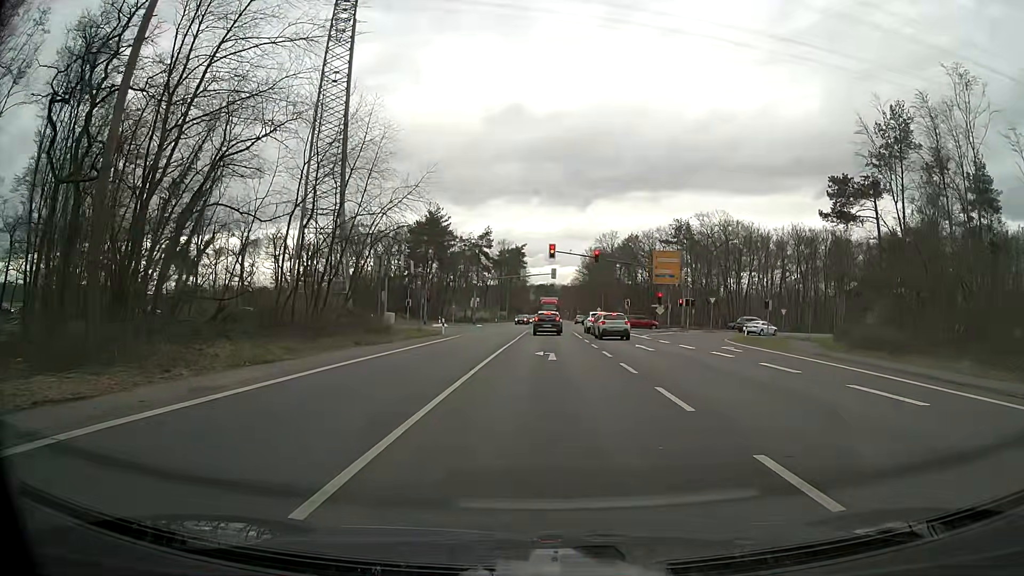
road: primary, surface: asphalt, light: Day
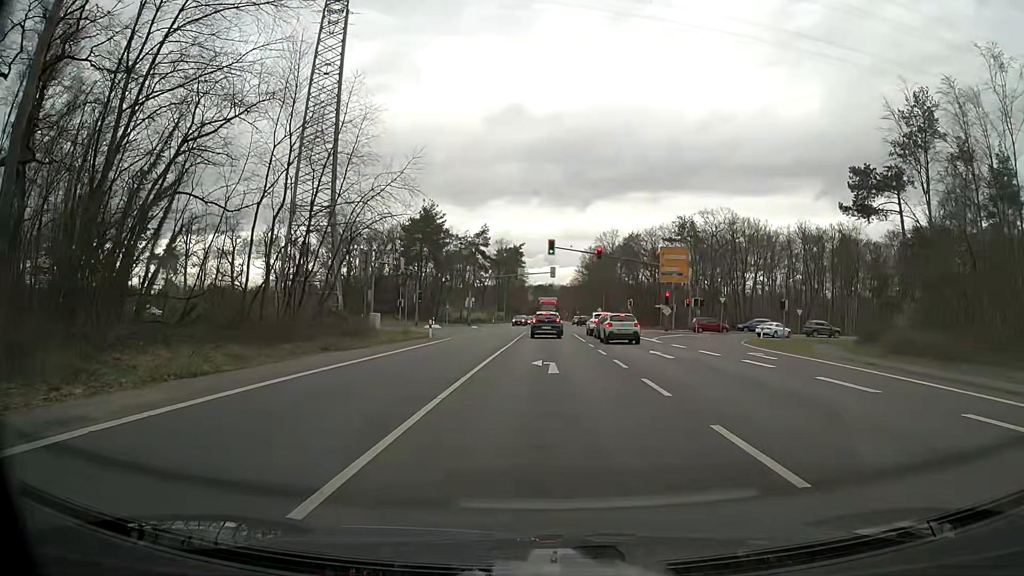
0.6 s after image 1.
(0.0, +4.2) m; +1°
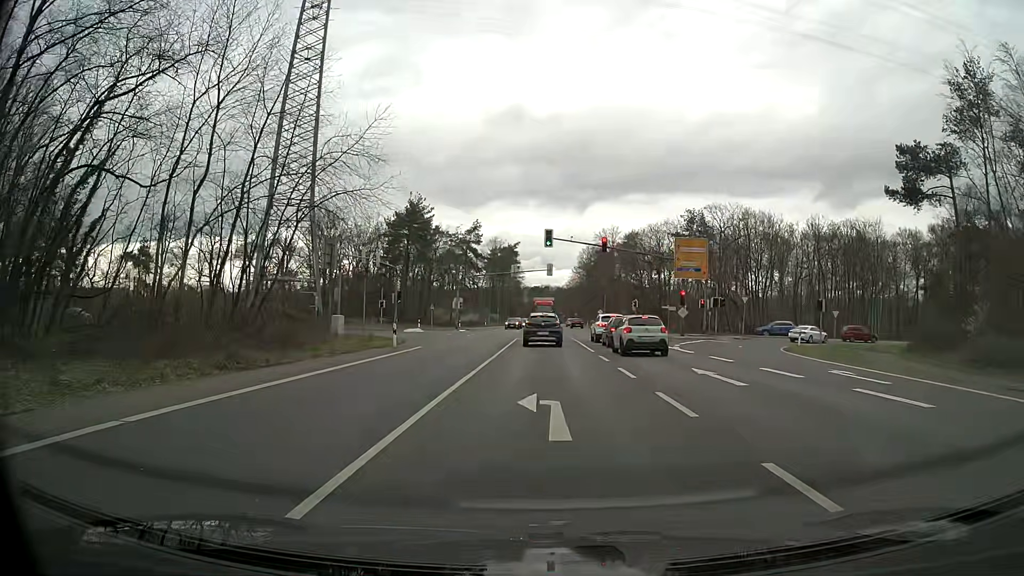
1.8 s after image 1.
(-0.1, +8.1) m; -1°
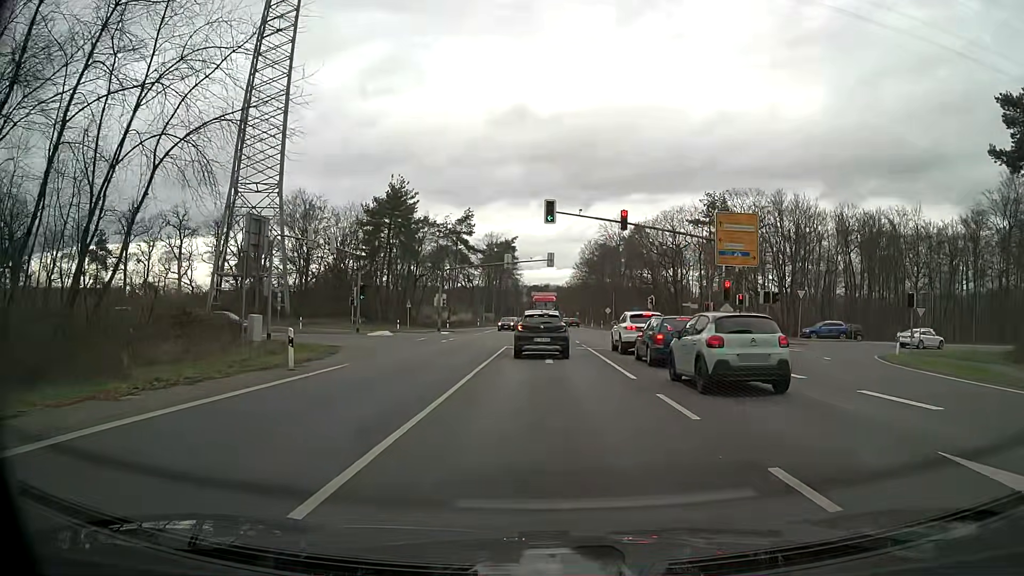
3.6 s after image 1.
(+0.1, +12.3) m; +1°
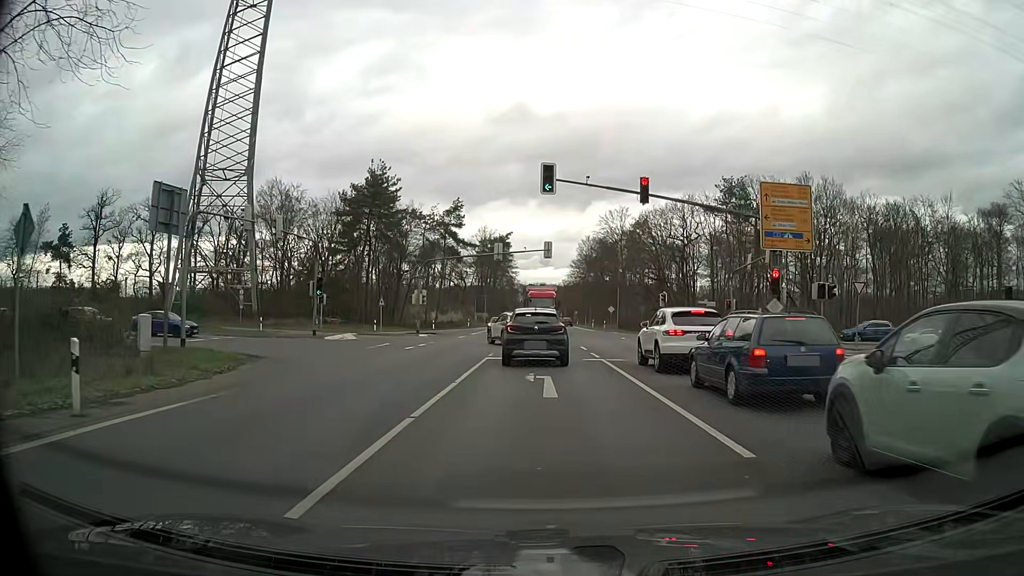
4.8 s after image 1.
(-0.1, +8.8) m; +1°
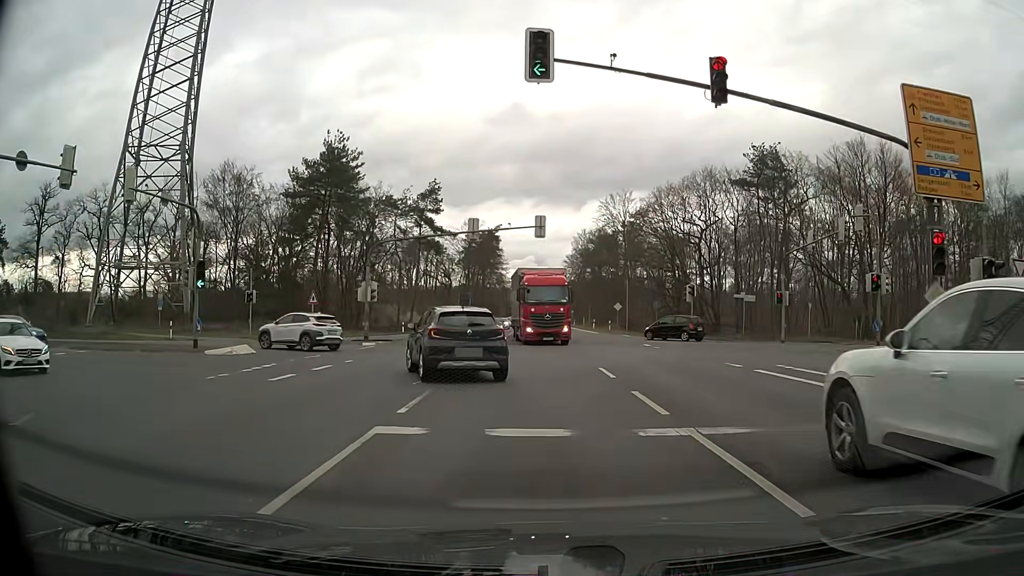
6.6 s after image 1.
(0.0, +13.8) m; 0°
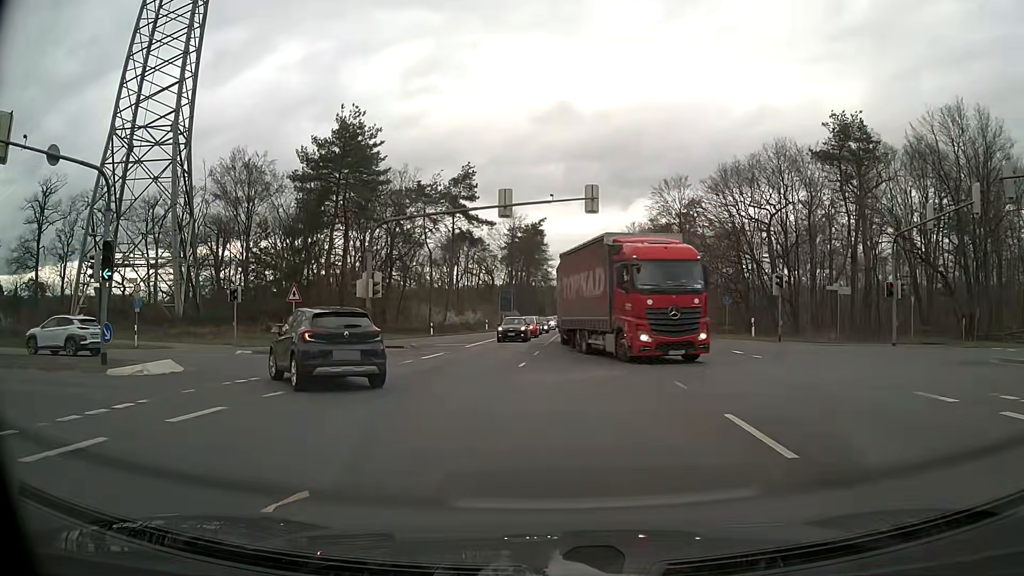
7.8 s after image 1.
(-0.3, +9.1) m; -4°
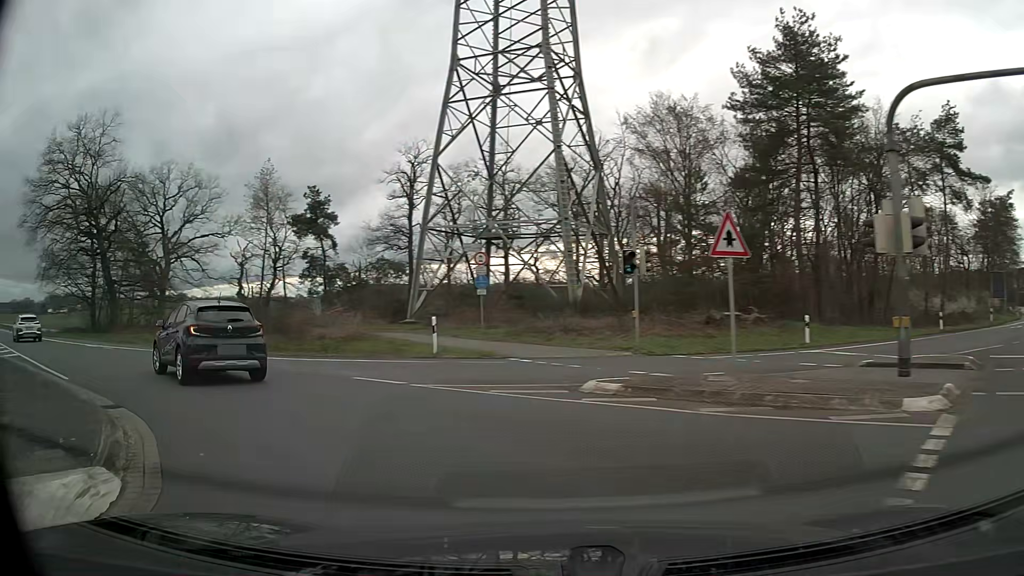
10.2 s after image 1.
(-4.8, +16.6) m; -40°
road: secondary
